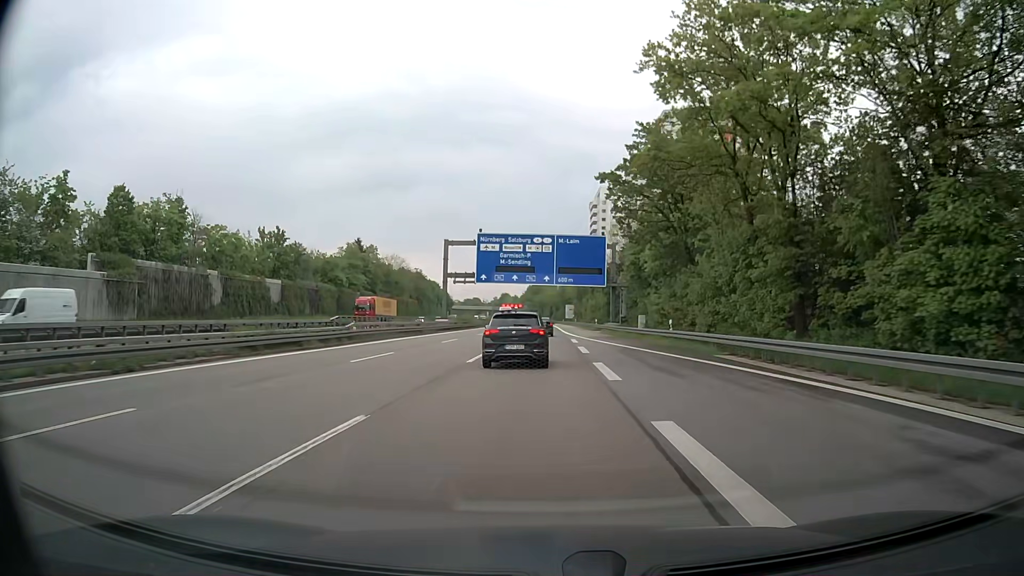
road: motorway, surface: asphalt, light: Day
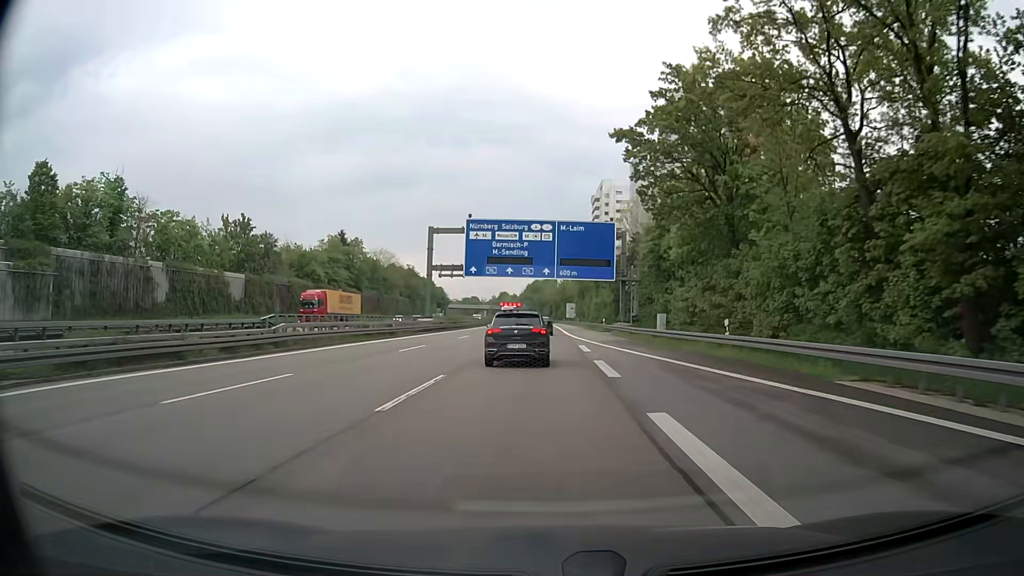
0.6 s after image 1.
(0.0, +11.3) m; 0°
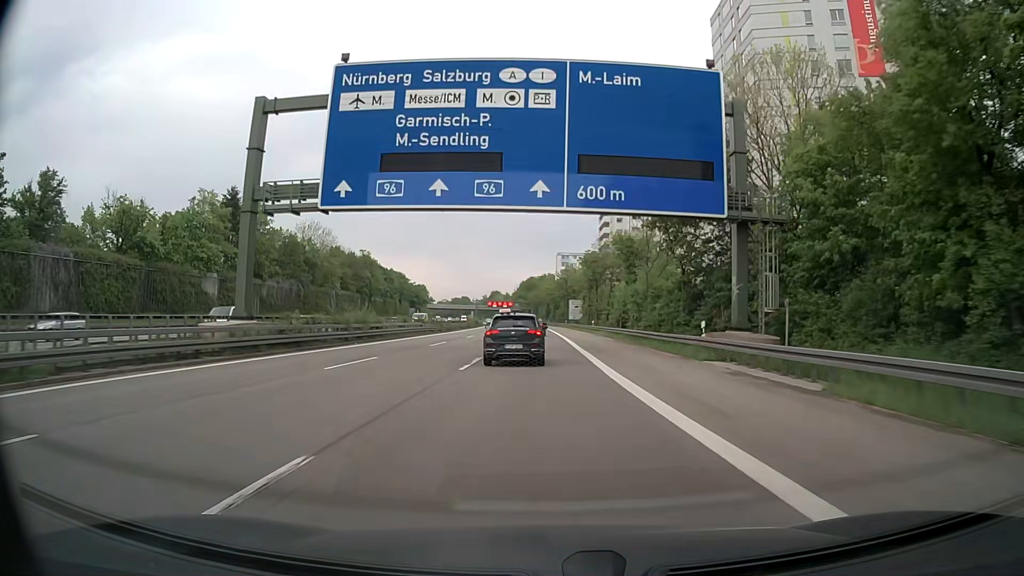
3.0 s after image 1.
(-0.1, +45.8) m; 0°
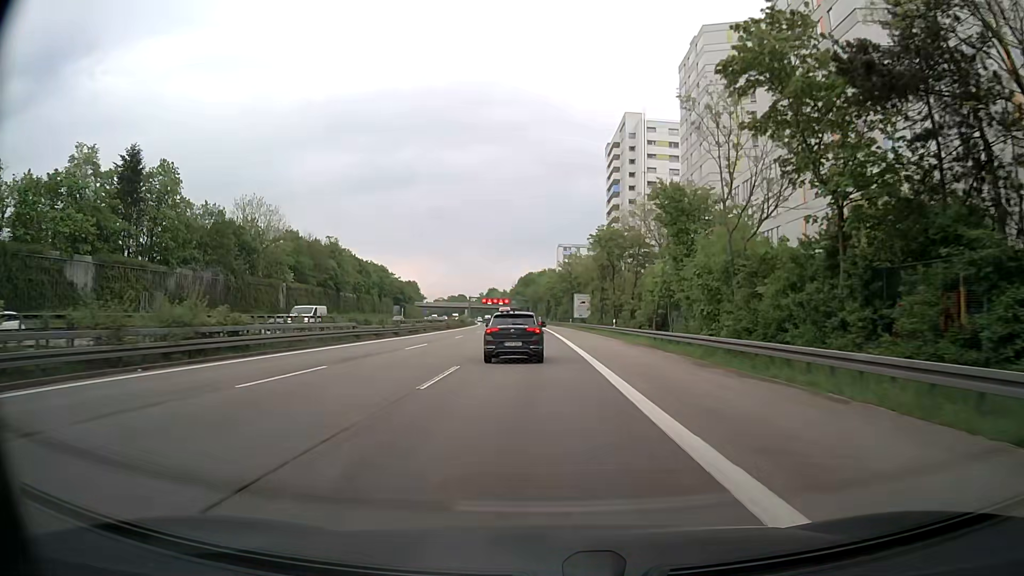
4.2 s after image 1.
(-0.1, +23.4) m; 0°
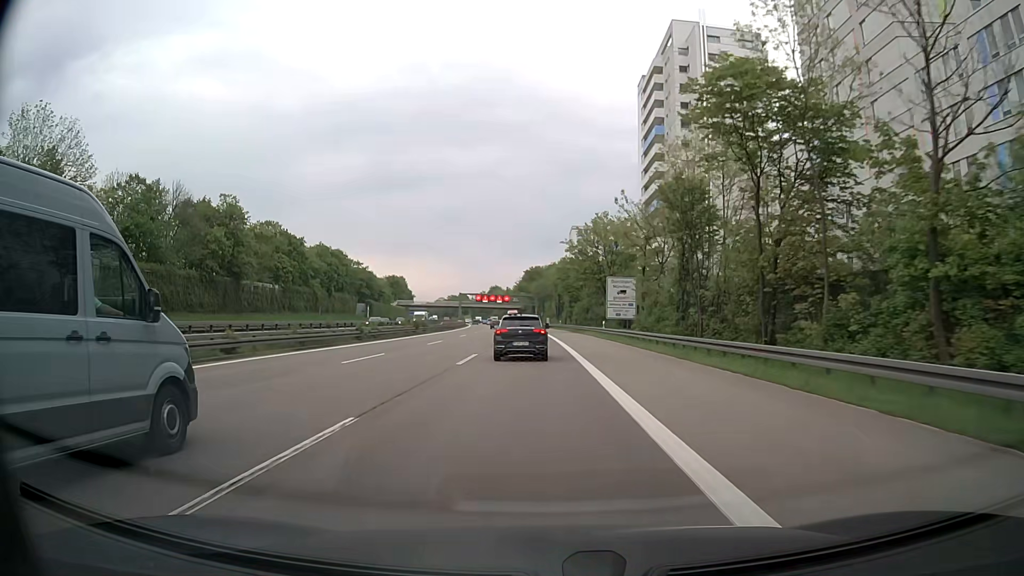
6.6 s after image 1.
(-0.1, +46.4) m; -1°
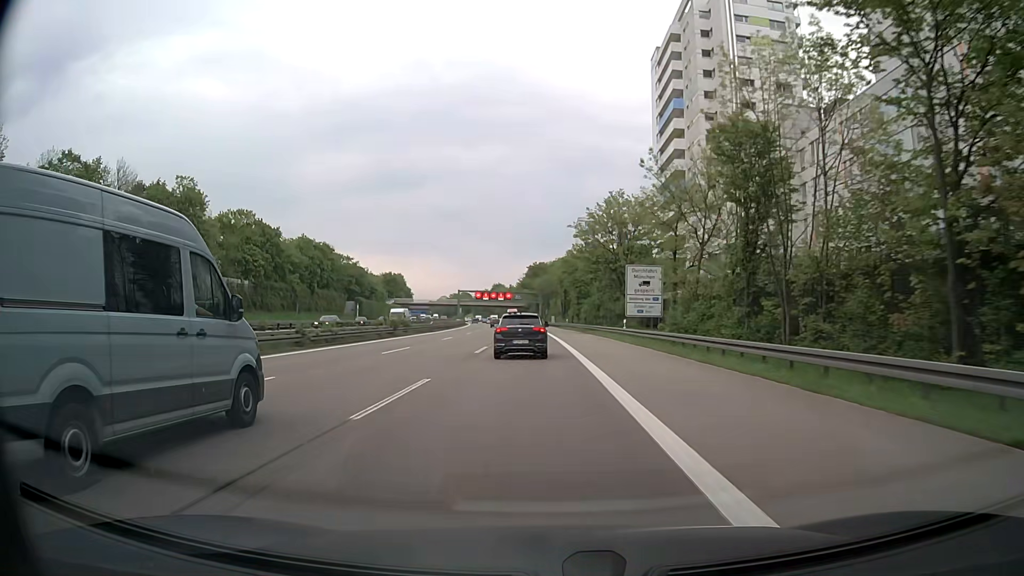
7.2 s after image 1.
(0.0, +11.9) m; 0°
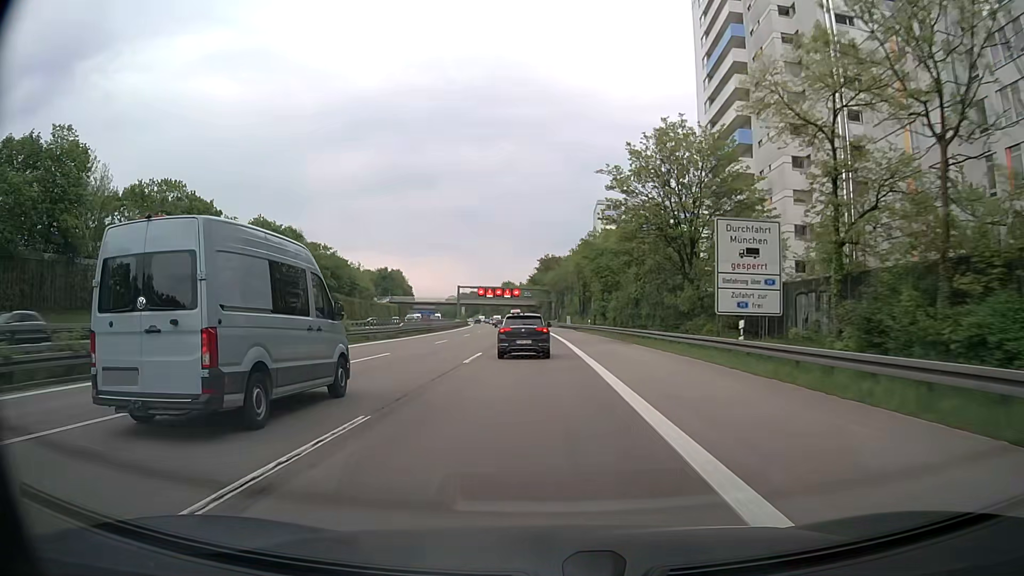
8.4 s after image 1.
(-0.3, +23.9) m; -1°
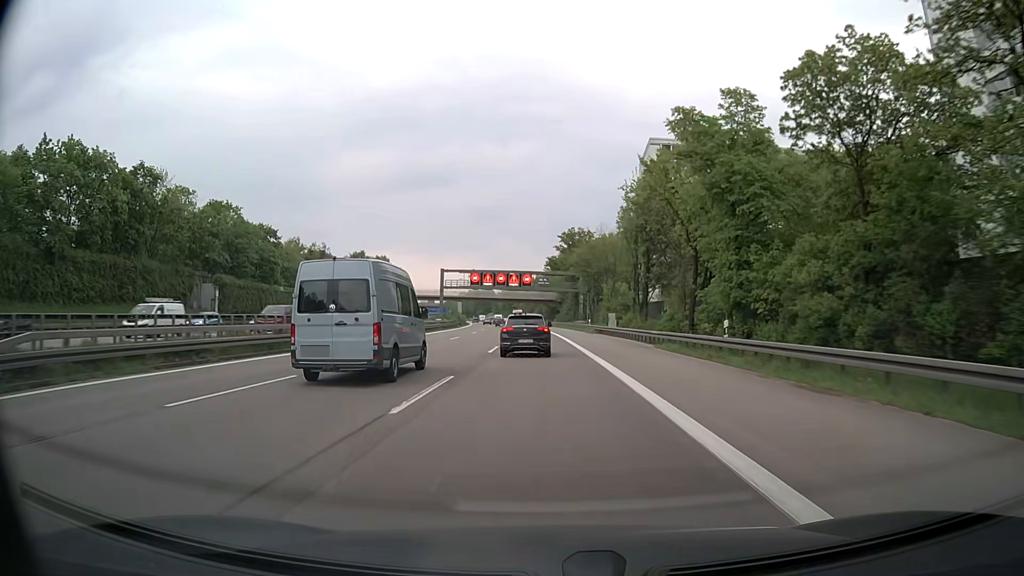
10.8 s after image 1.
(-1.0, +48.0) m; -2°
(0, +10) (0, +20) (0, +30) (0, +40) (-1, +50) (-1, +60) (-1, +70) (-2, +80) (-2, +90) (-3, +100) m
